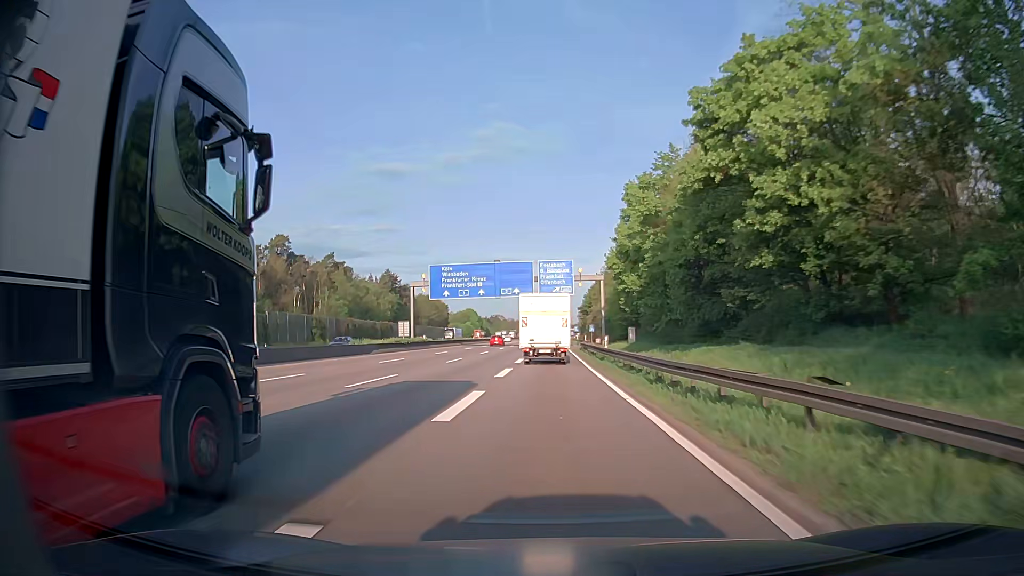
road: motorway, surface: asphalt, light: Day
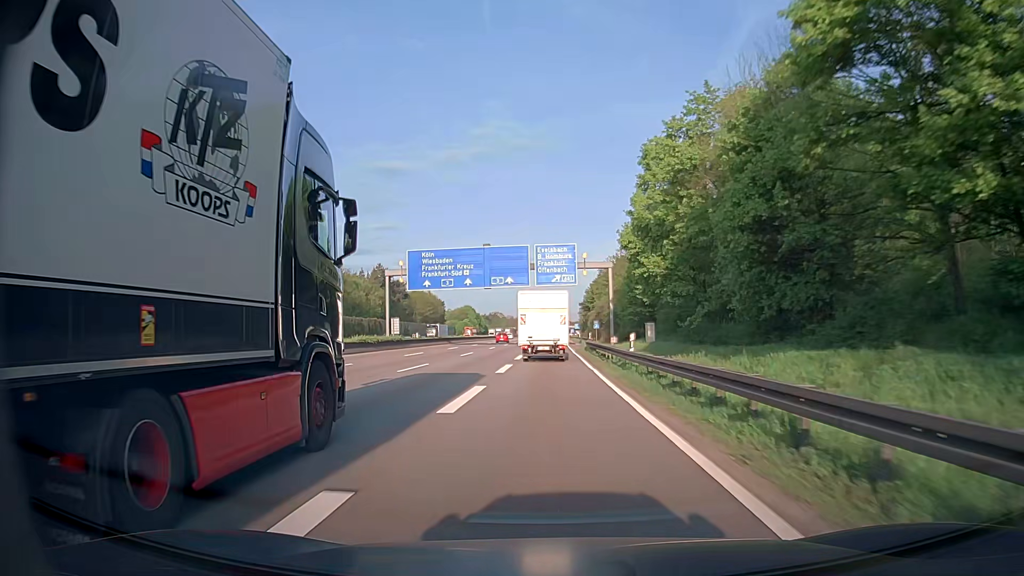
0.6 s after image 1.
(0.0, +11.1) m; 0°
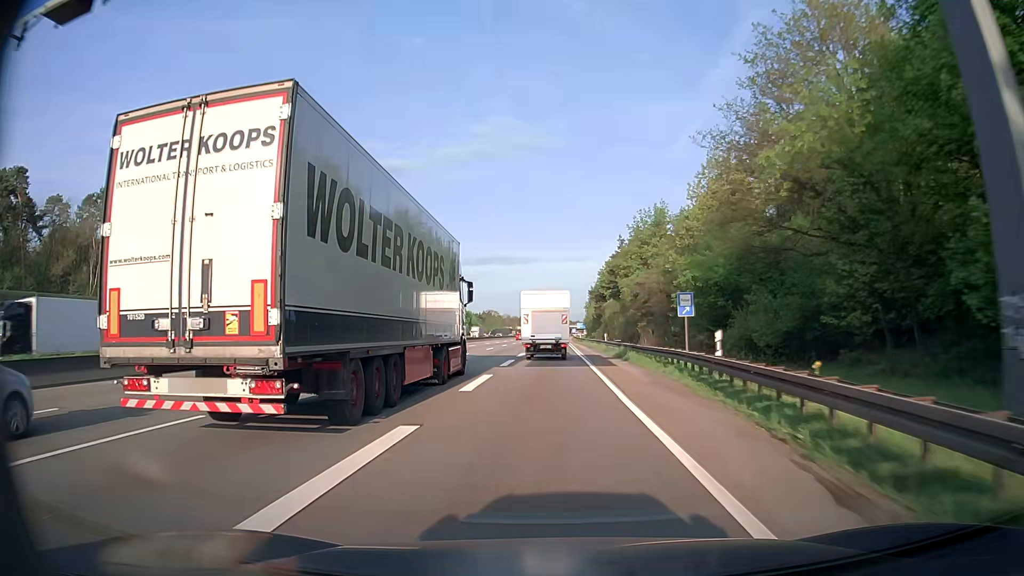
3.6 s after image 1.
(+0.4, +56.2) m; +1°
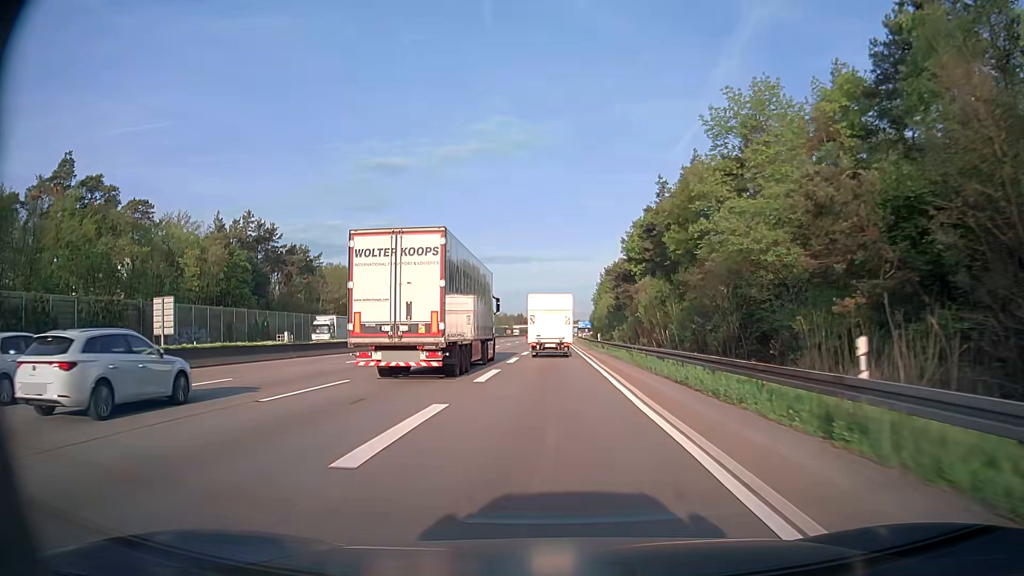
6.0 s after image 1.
(0.0, +45.5) m; 0°
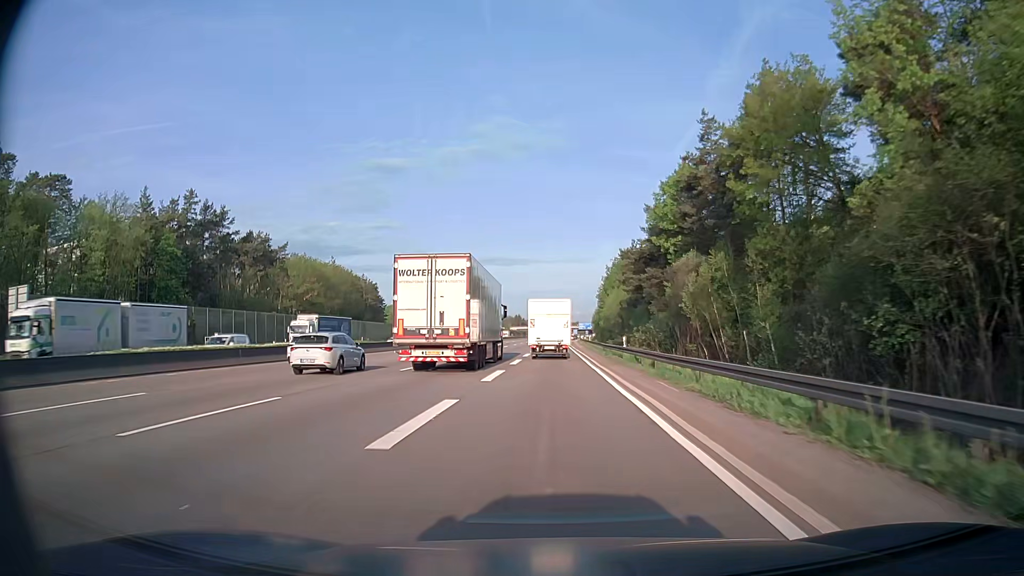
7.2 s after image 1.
(0.0, +22.9) m; 0°
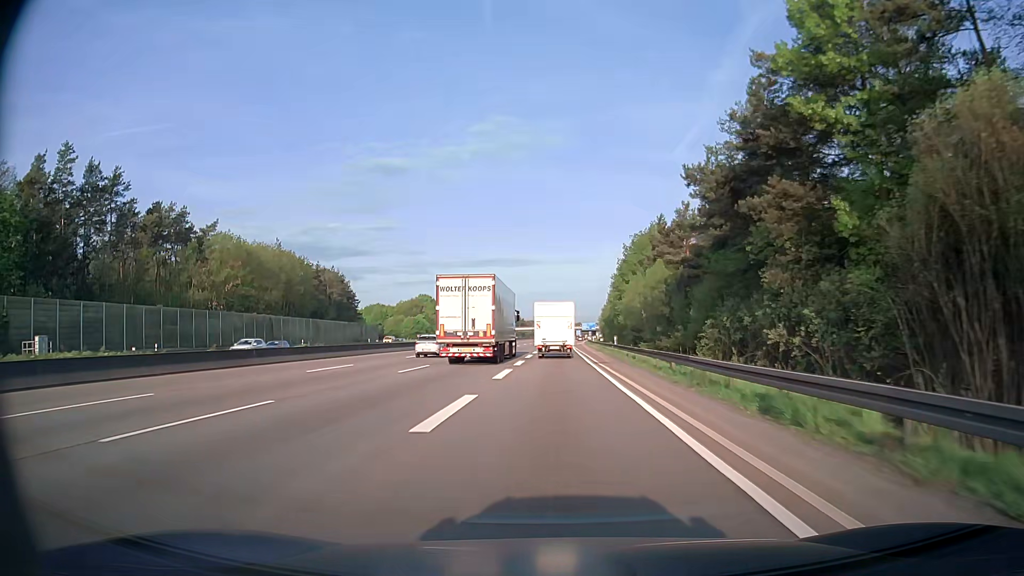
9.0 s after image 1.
(-0.1, +34.8) m; 0°
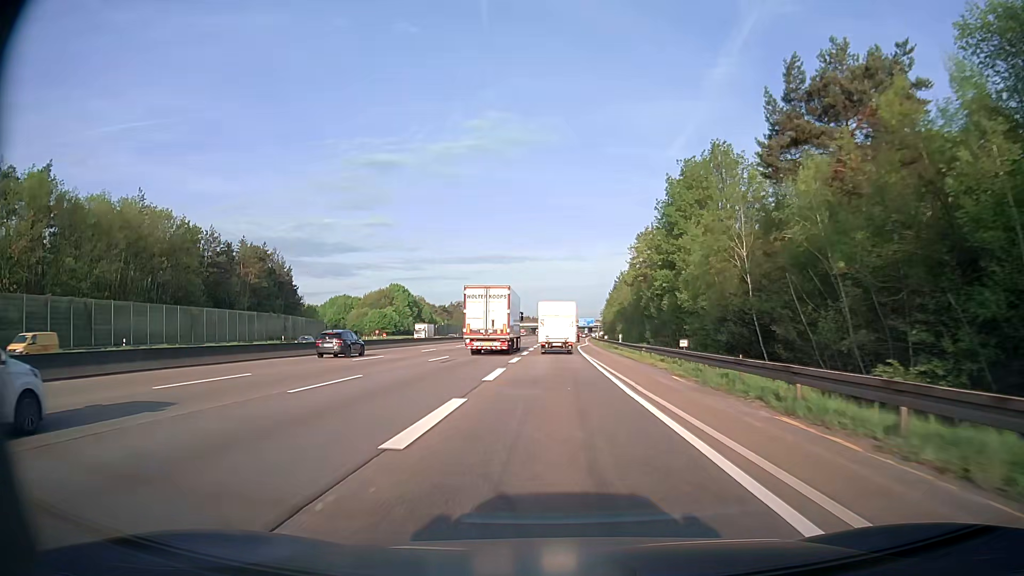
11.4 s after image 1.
(+0.1, +47.4) m; +1°
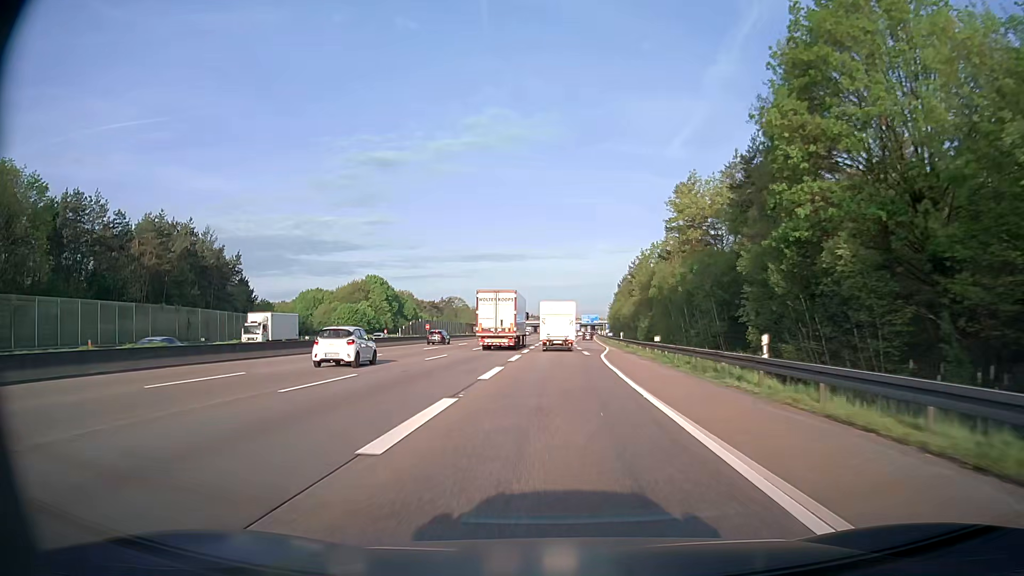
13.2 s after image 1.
(+0.1, +36.2) m; 0°
(0, +10) (0, +20) (0, +30) (0, +40) (0, +50) (0, +60) (0, +70) (0, +80) (+1, +90) (+1, +100) m
